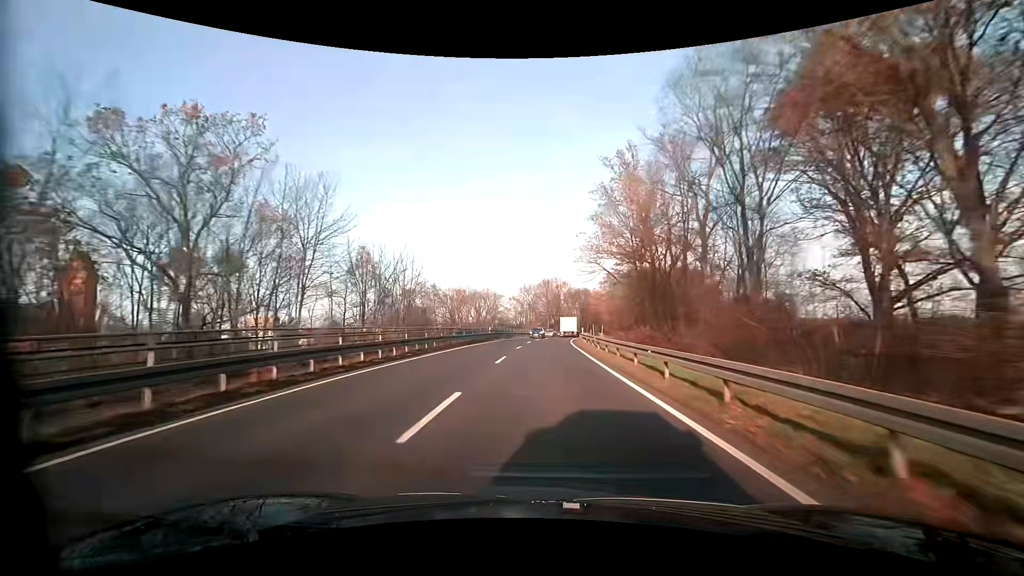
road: primary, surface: asphalt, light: Day
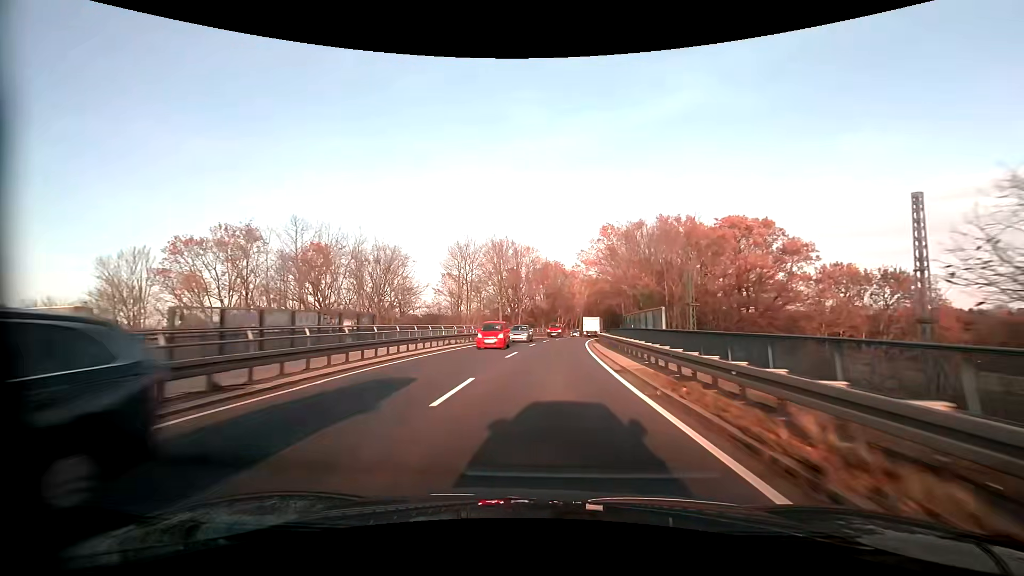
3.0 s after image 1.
(+1.8, +57.1) m; +5°
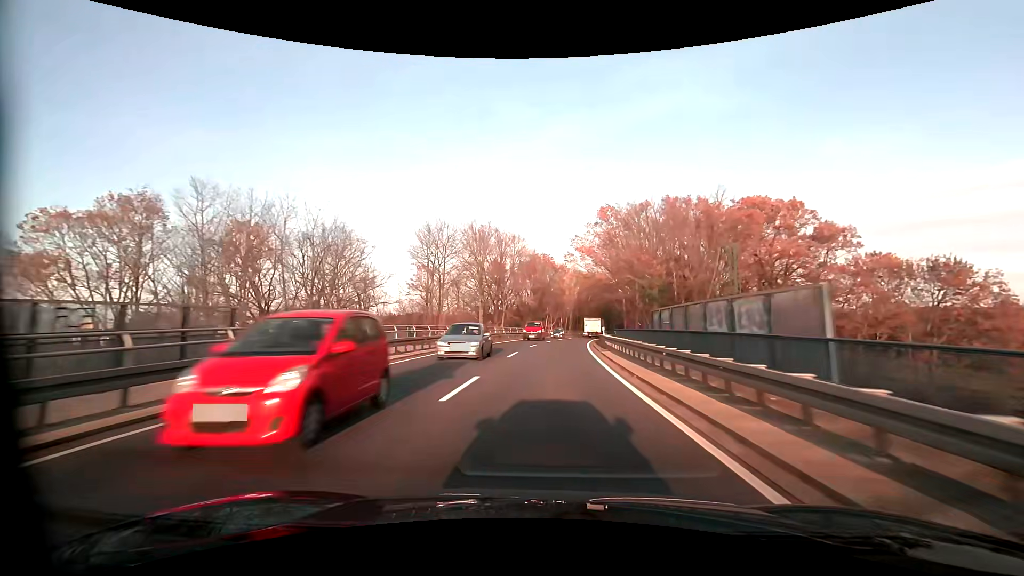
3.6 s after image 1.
(+0.2, +11.4) m; +2°
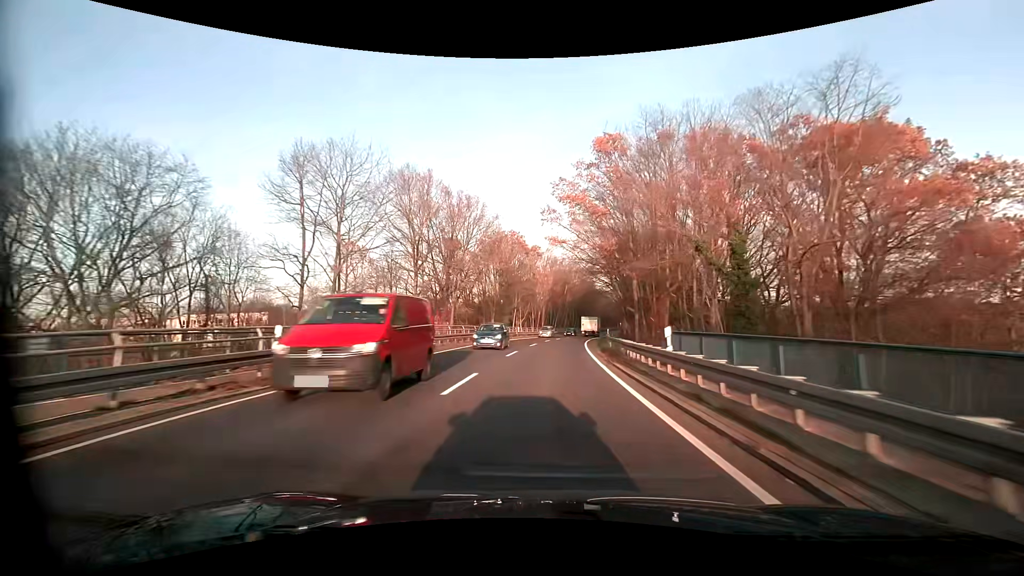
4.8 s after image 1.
(+0.7, +22.9) m; +3°
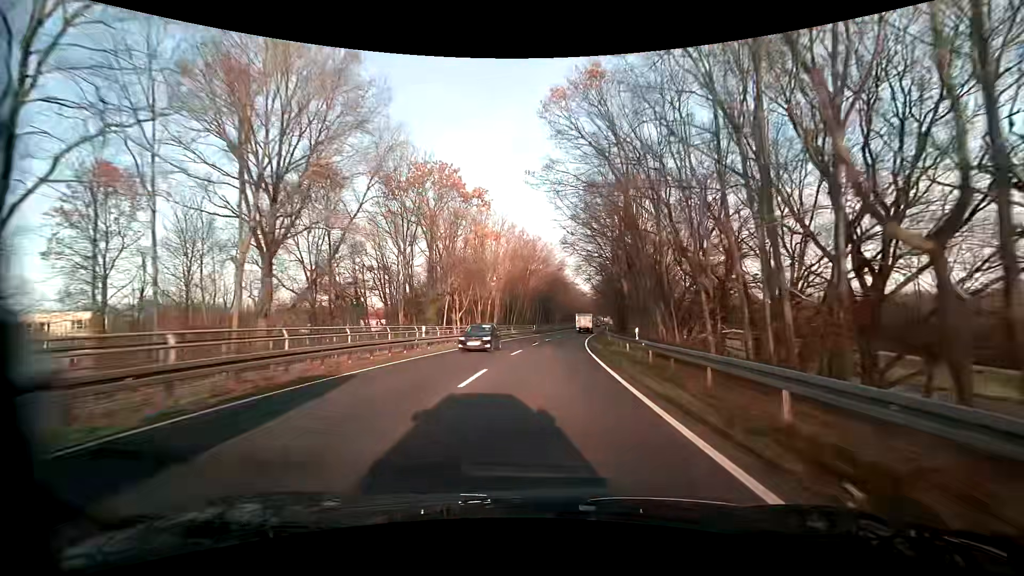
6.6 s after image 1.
(+1.6, +34.5) m; +5°
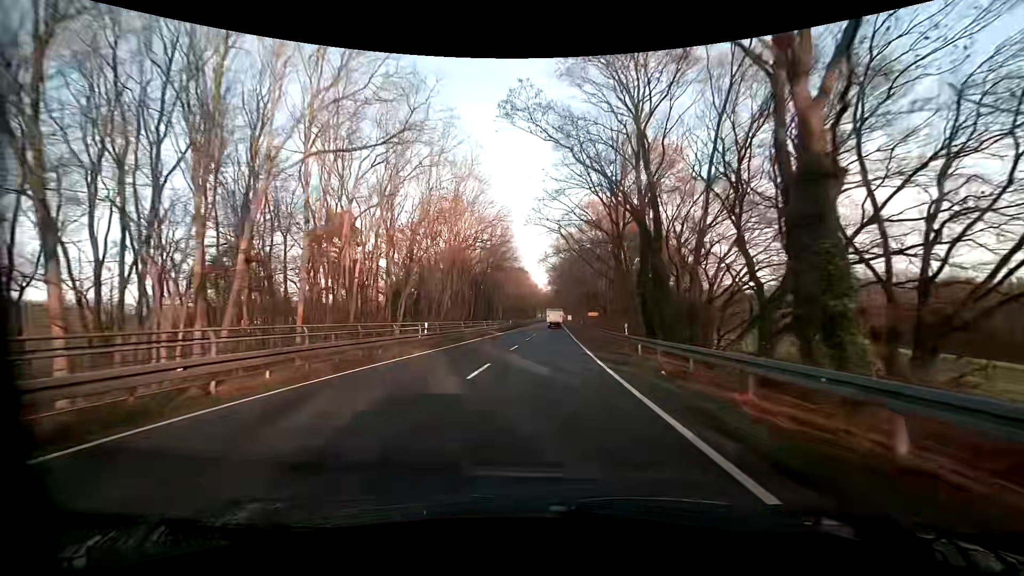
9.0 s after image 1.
(+2.3, +46.5) m; +5°
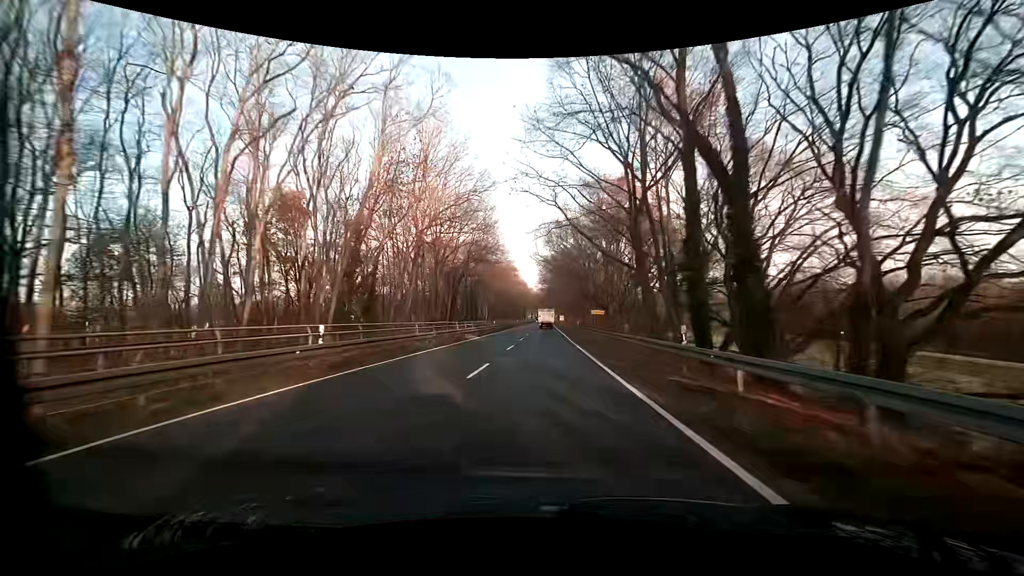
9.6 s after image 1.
(+0.1, +11.7) m; +2°
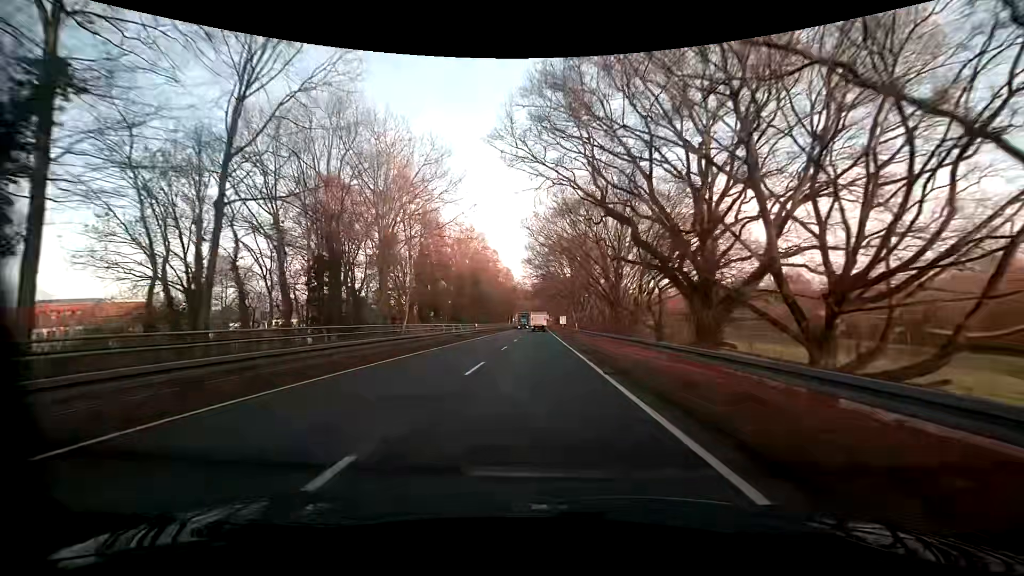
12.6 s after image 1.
(+0.7, +58.5) m; 0°
(0, +10) (0, +20) (0, +30) (0, +40) (0, +50) (0, +60) (+1, +70) (+1, +80) (+1, +90) (+1, +100) m
